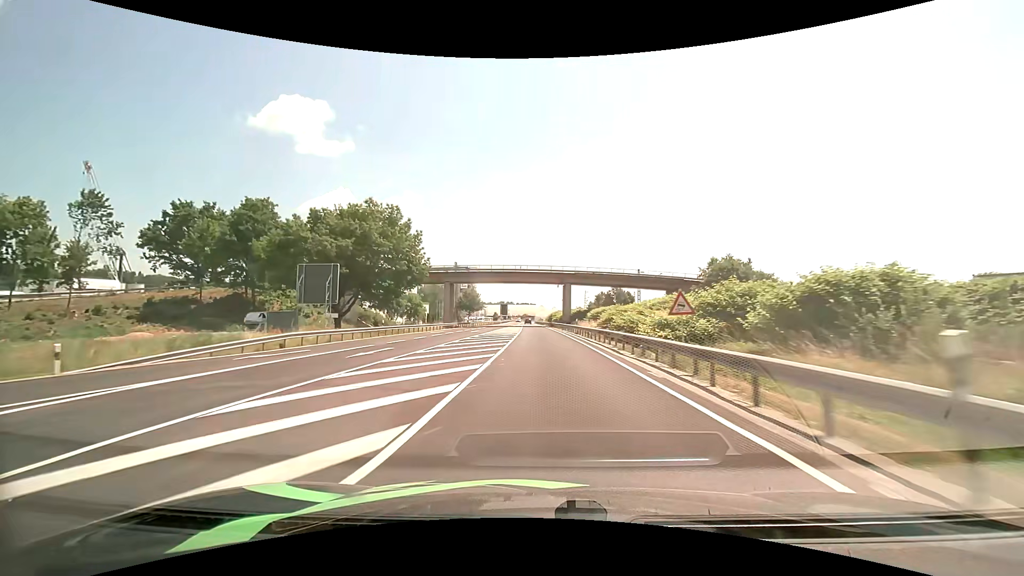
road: primary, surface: asphalt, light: Day
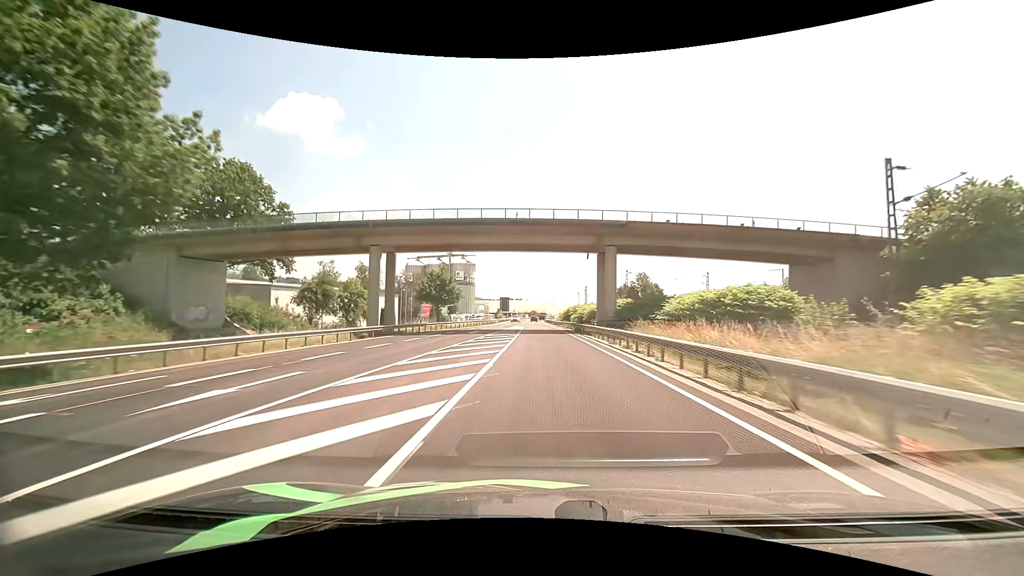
(-0.4, +42.5) m; -1°
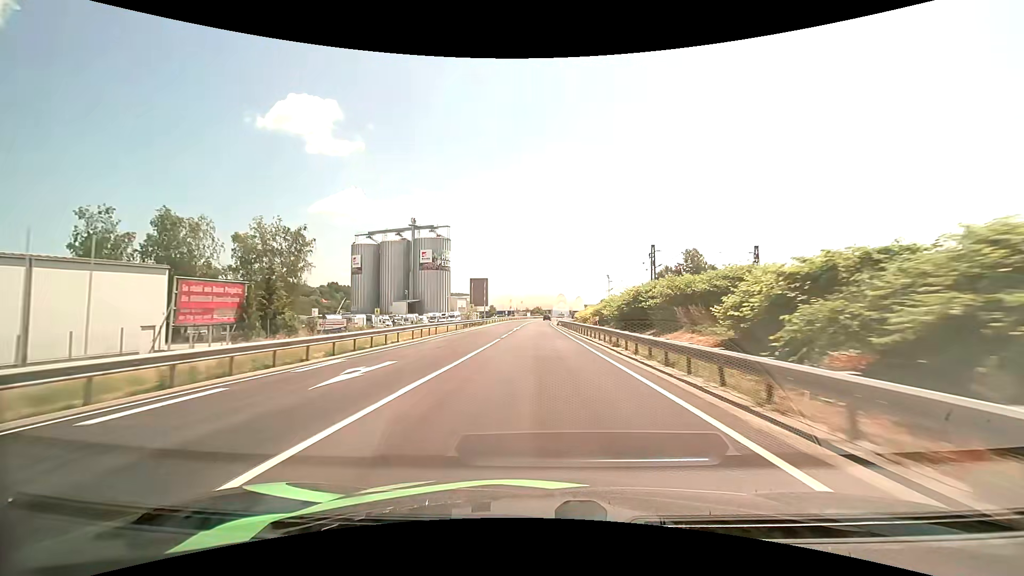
(-0.5, +70.1) m; 0°
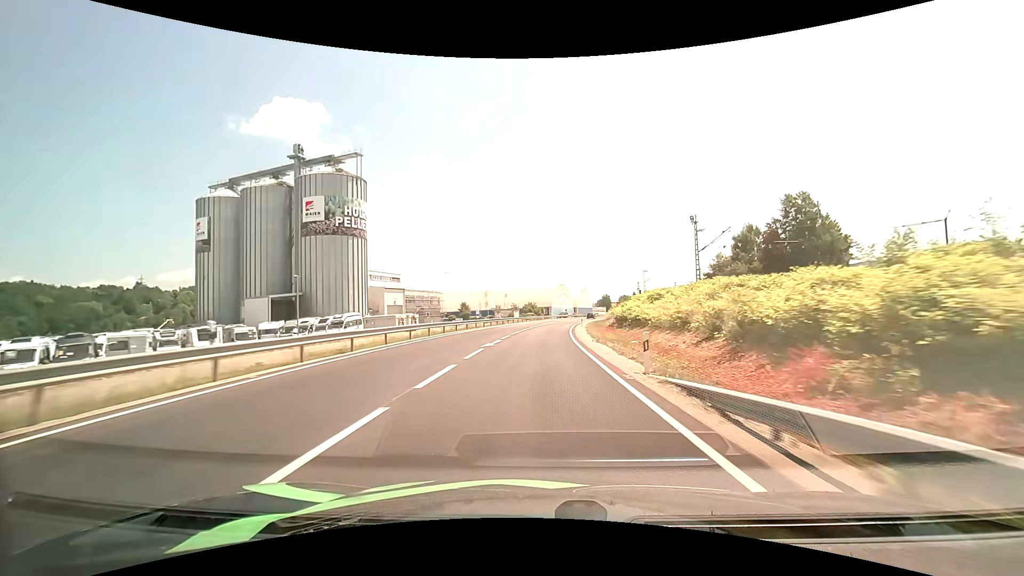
(0.0, +68.2) m; +1°
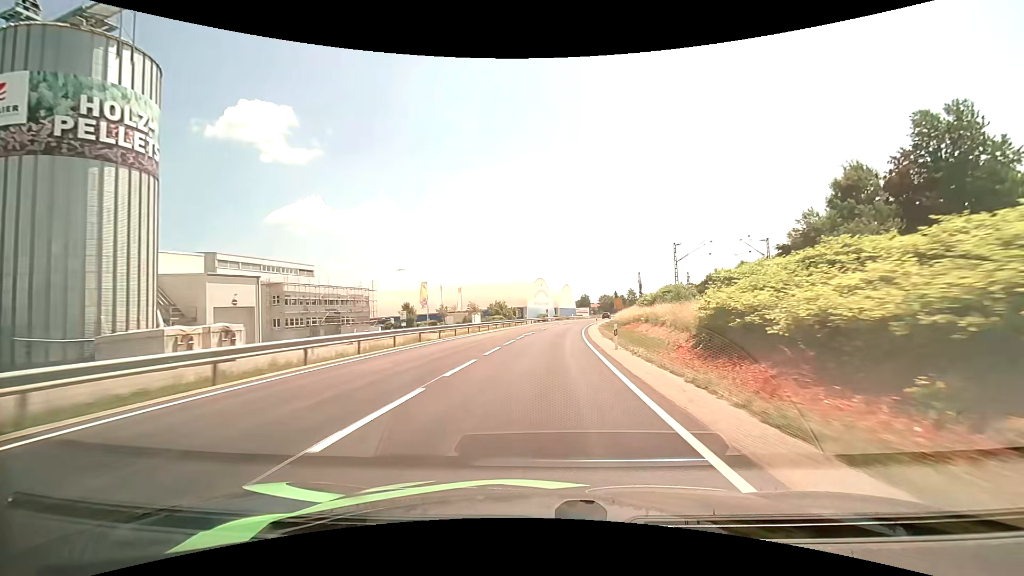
(+0.8, +39.9) m; +3°
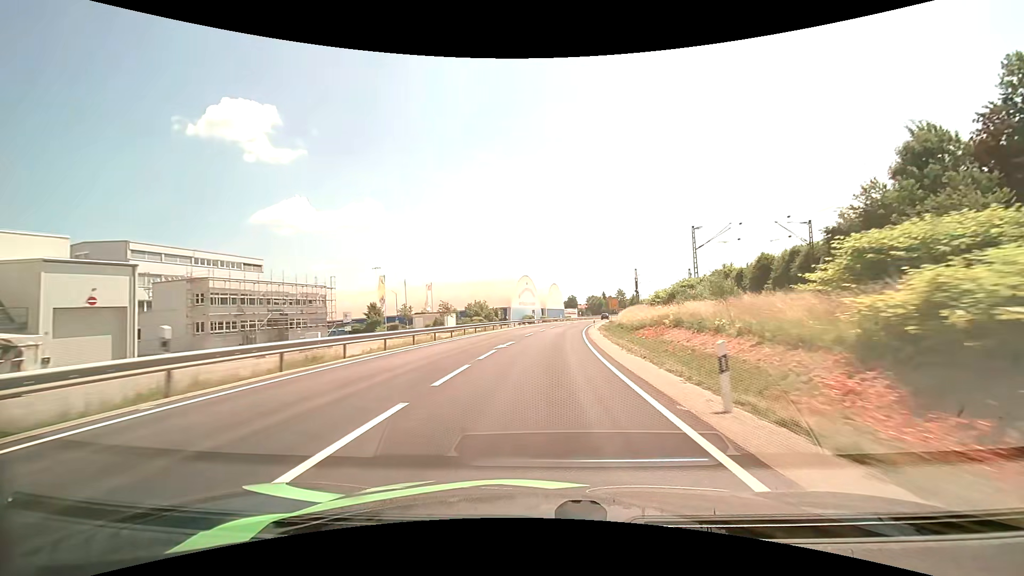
(+0.2, +13.3) m; +2°
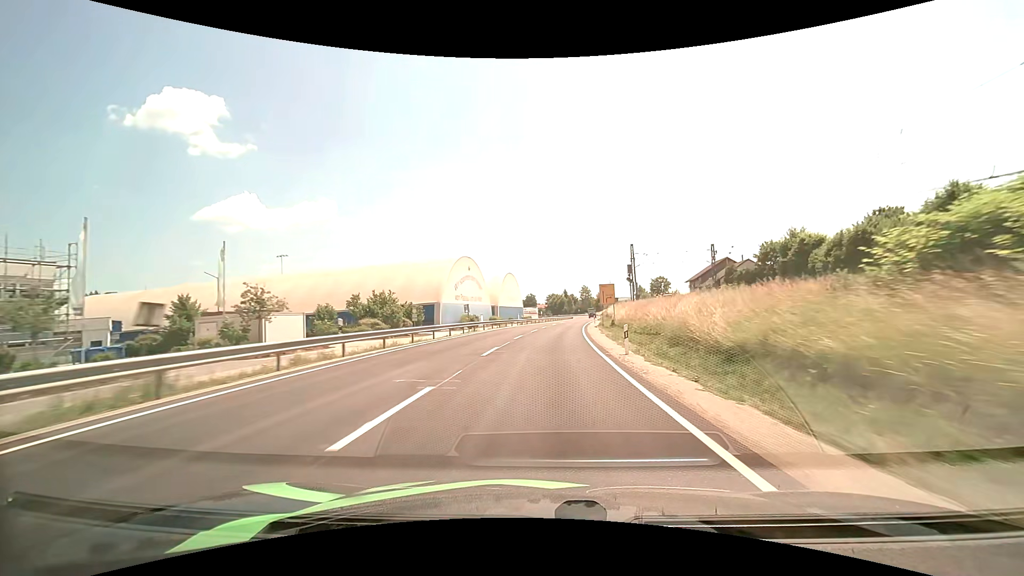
(+1.6, +39.9) m; +5°
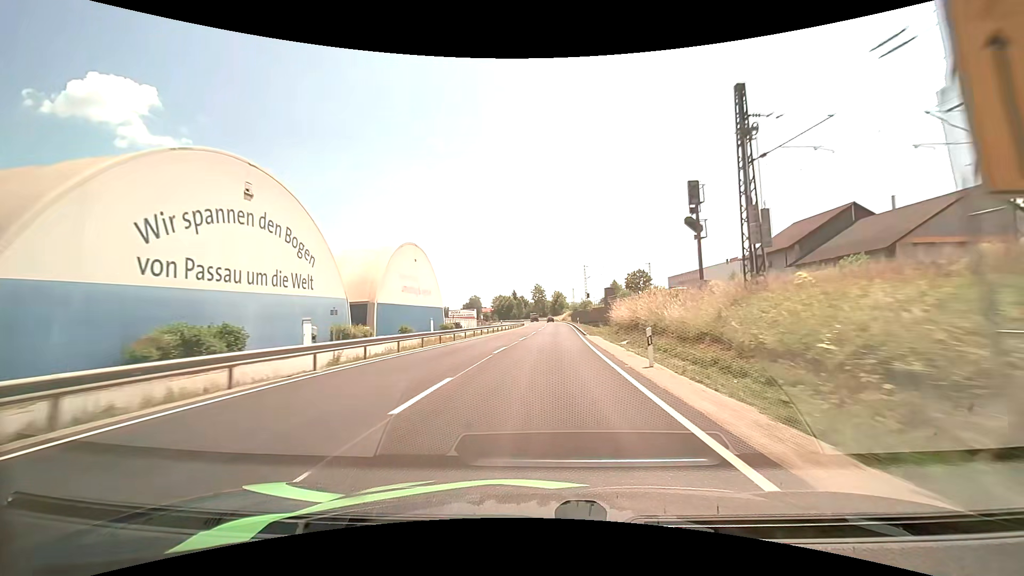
(+2.8, +53.4) m; +6°
(0, +10) (0, +20) (0, +30) (+1, +40) (+1, +50) (+2, +60) (+2, +70) (+3, +80) (+3, +90) (+3, +100) m
